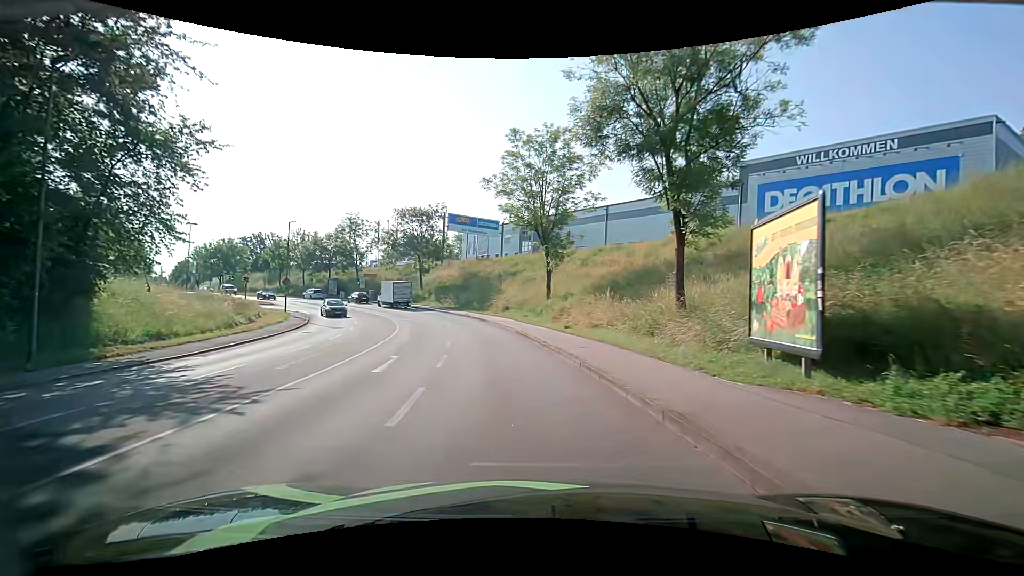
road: tertiary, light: Day
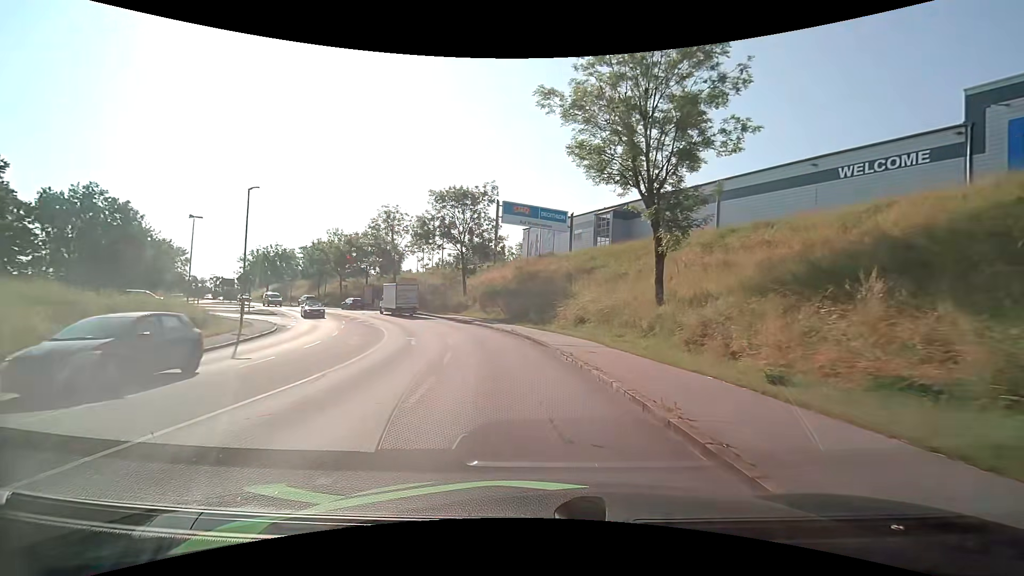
(-0.2, +17.1) m; -7°
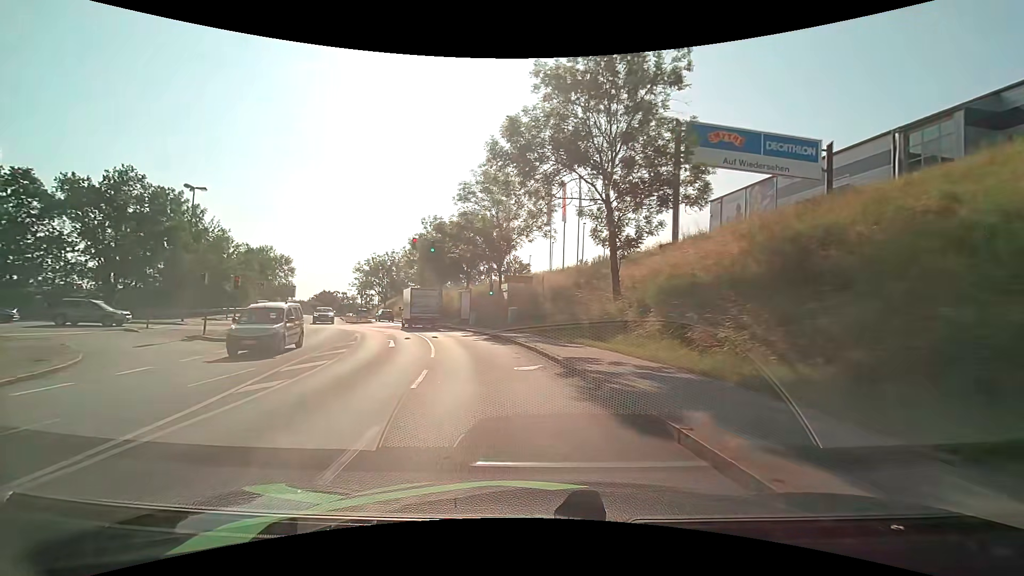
(-3.4, +28.5) m; -16°
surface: asphalt
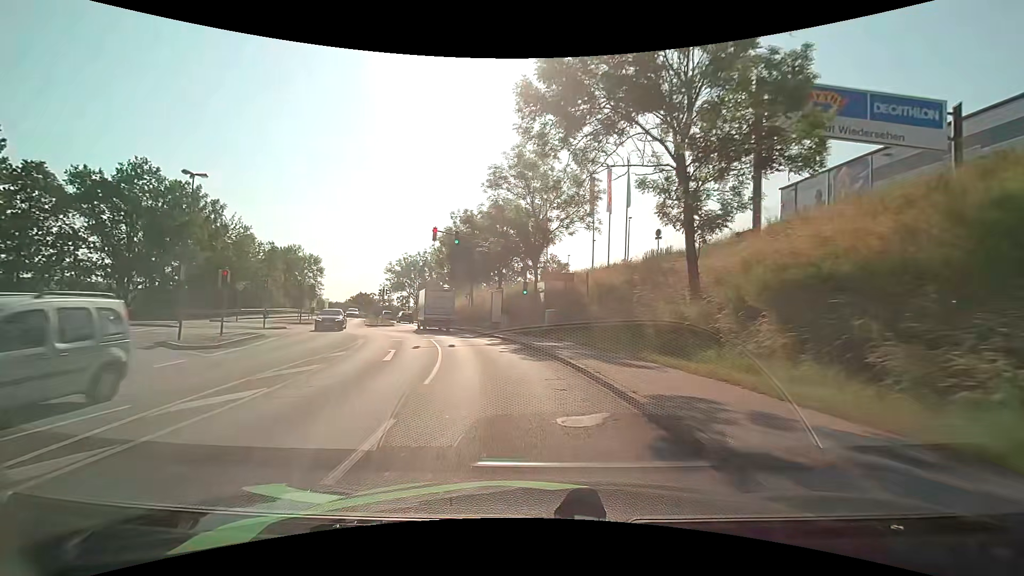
(-0.2, +5.7) m; -5°
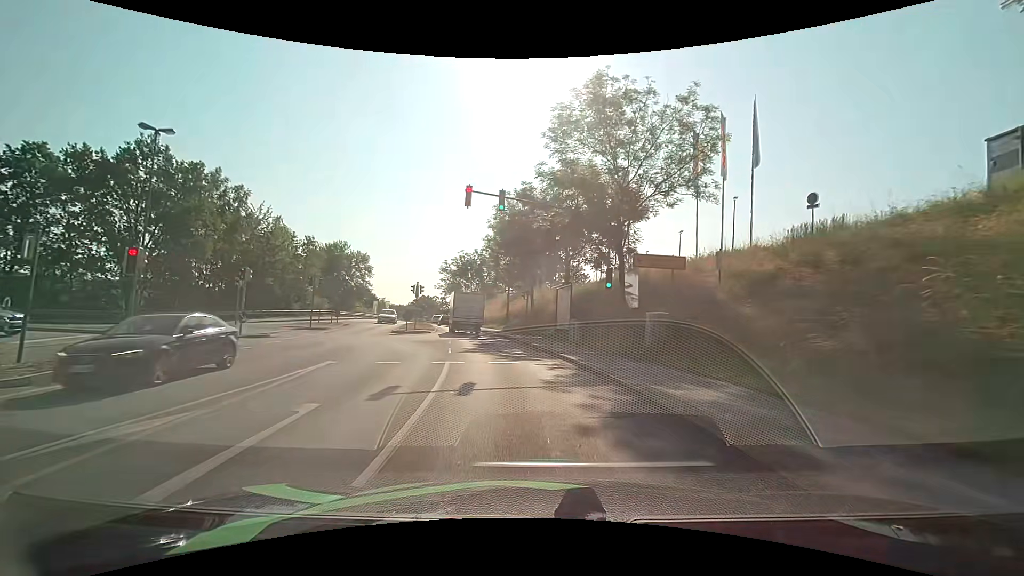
(-0.8, +11.2) m; -8°
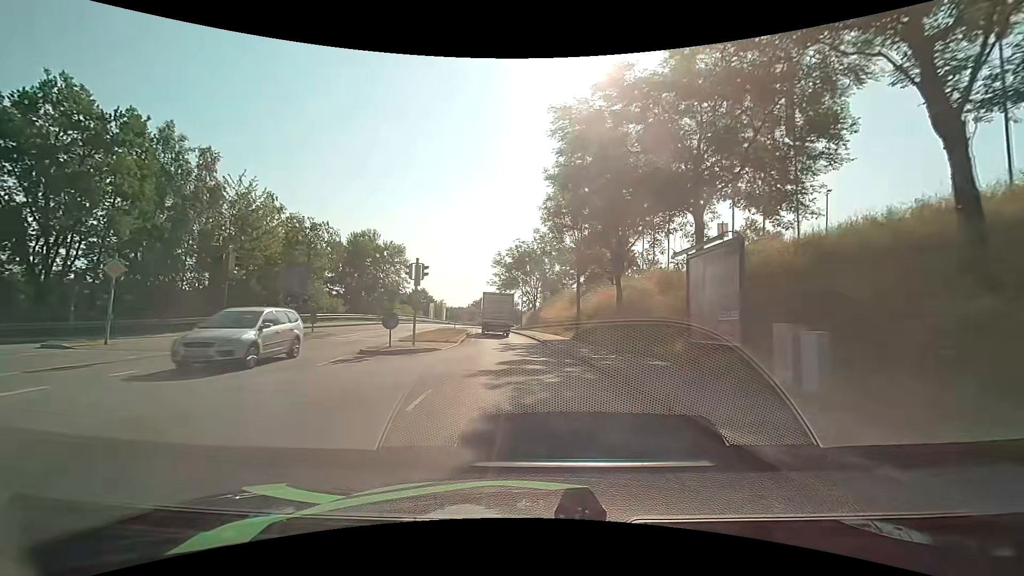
(-1.1, +16.7) m; -7°
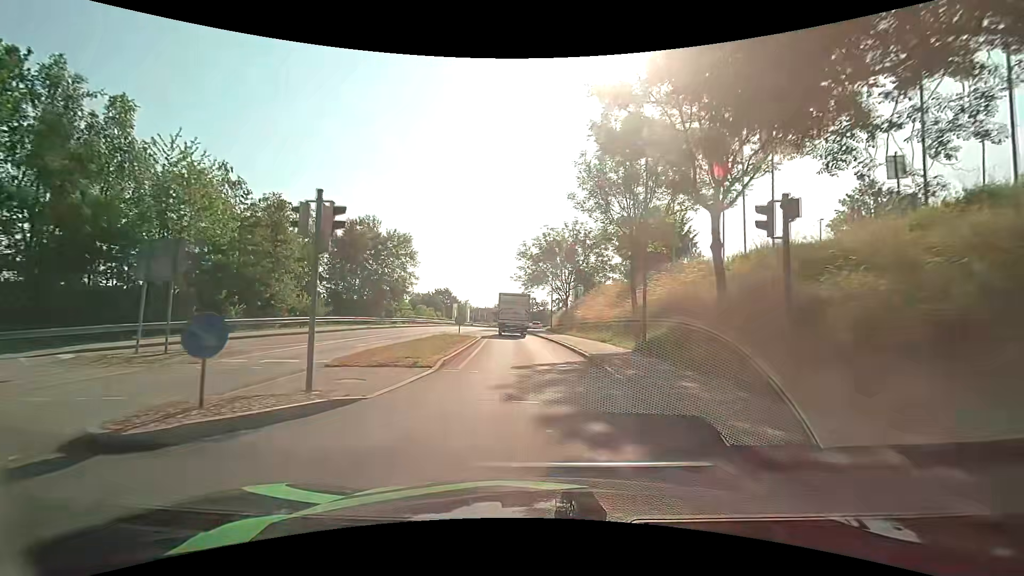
(-0.4, +11.4) m; -3°
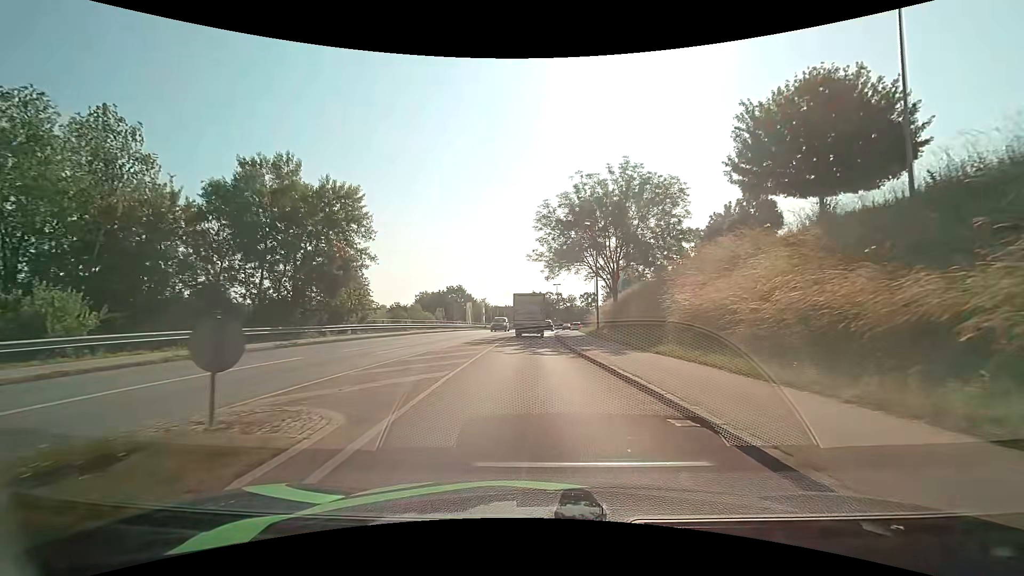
(-0.7, +23.1) m; -2°
(0, +10) (0, +20) (0, +30) (0, +40) (0, +50) (0, +60) (+1, +70) (+2, +80) (+3, +90) (+4, +100) m
